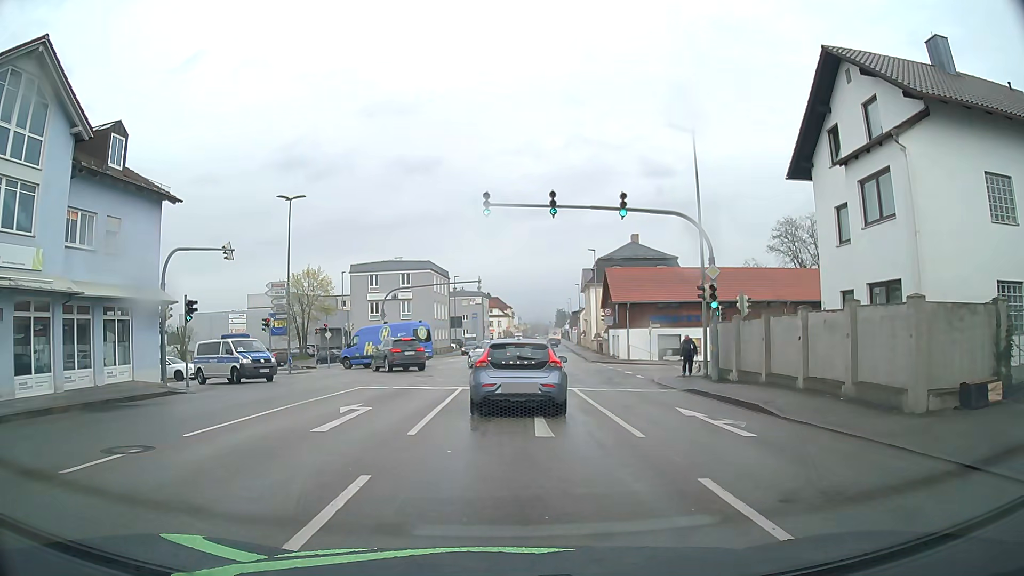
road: tertiary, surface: asphalt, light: Day
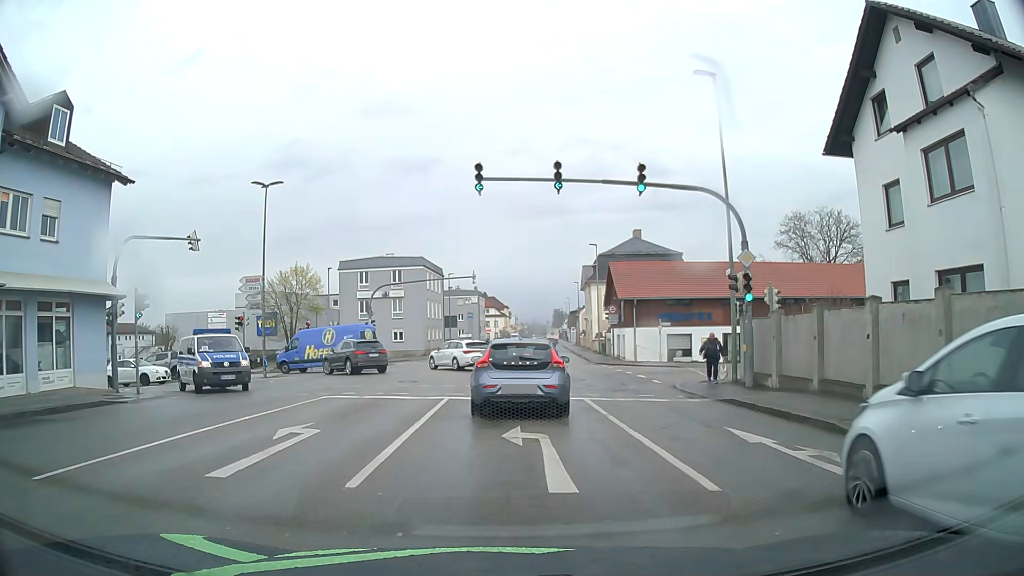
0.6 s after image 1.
(0.0, +3.7) m; 0°
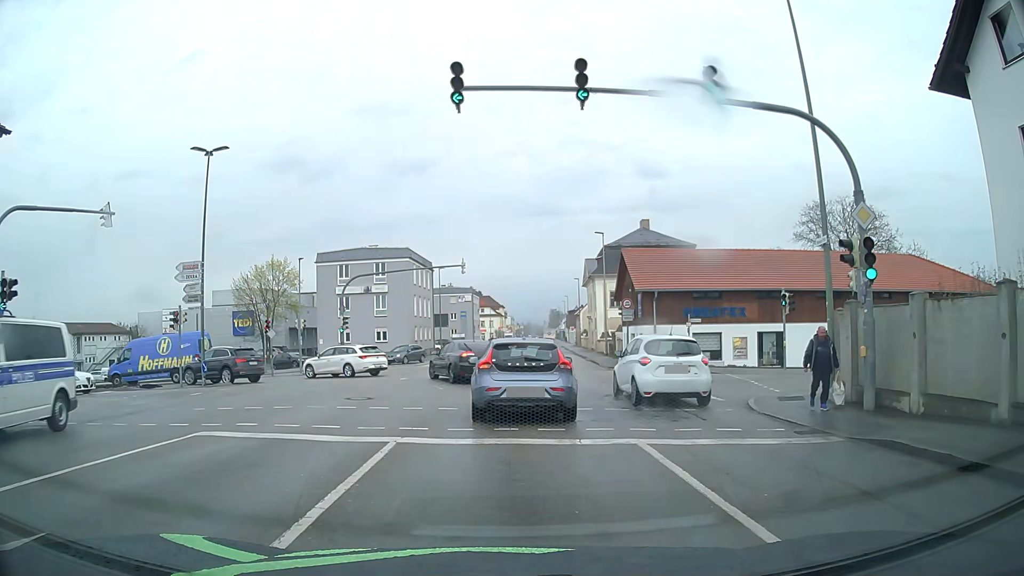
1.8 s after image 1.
(0.0, +7.1) m; 0°
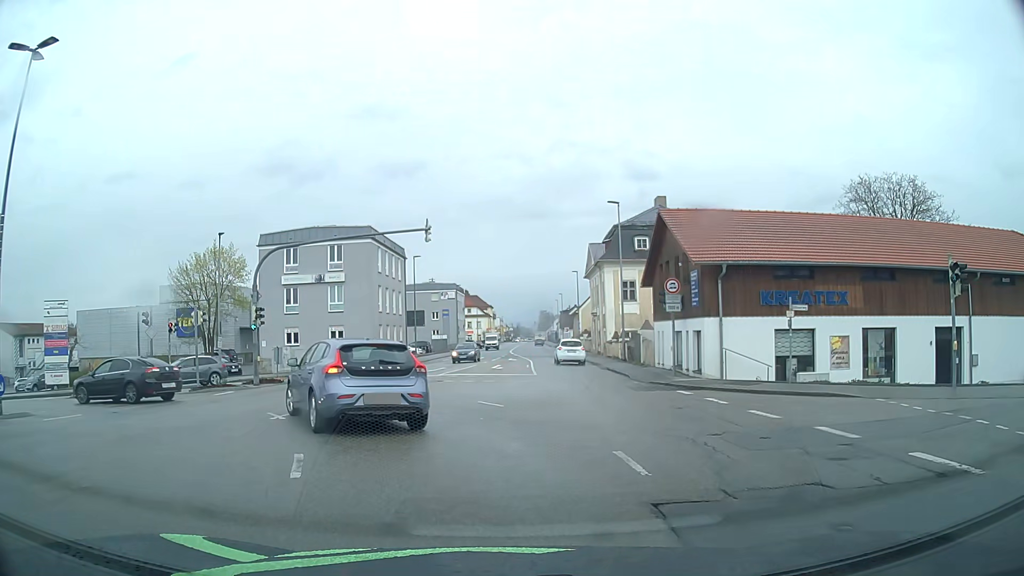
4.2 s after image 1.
(+0.1, +13.0) m; 0°
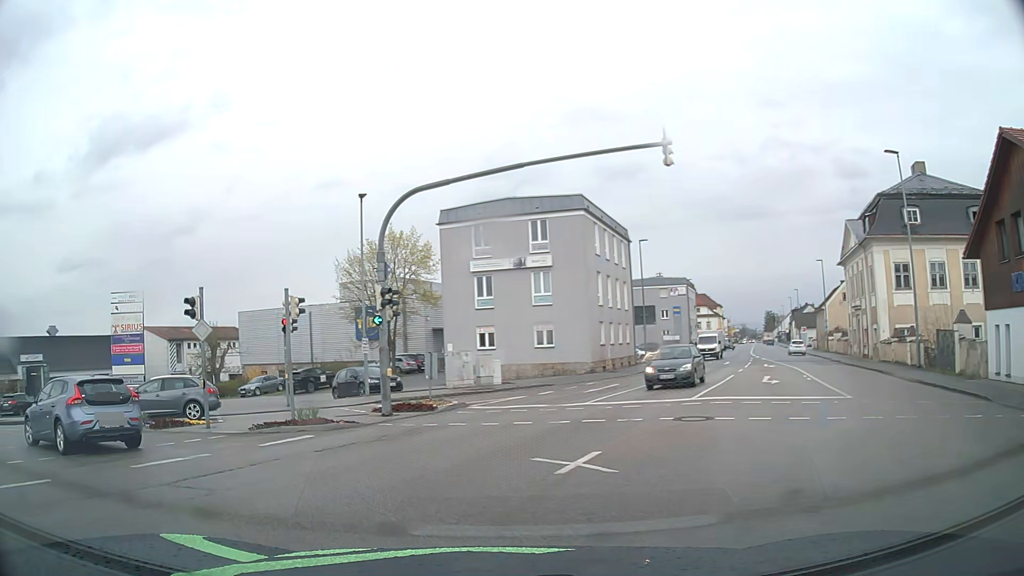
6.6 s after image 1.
(-1.1, +11.7) m; -17°
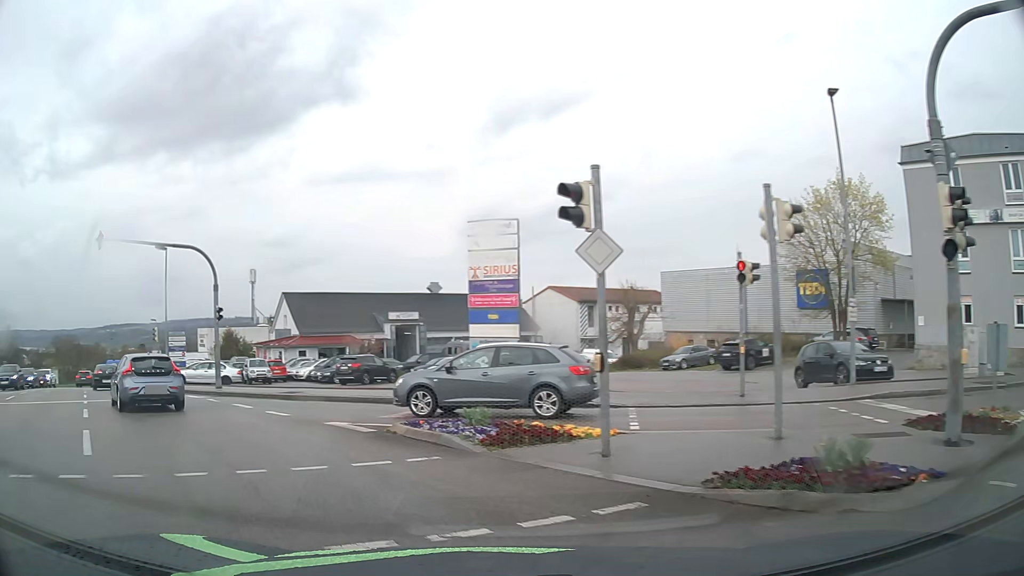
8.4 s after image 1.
(-2.8, +8.6) m; -36°
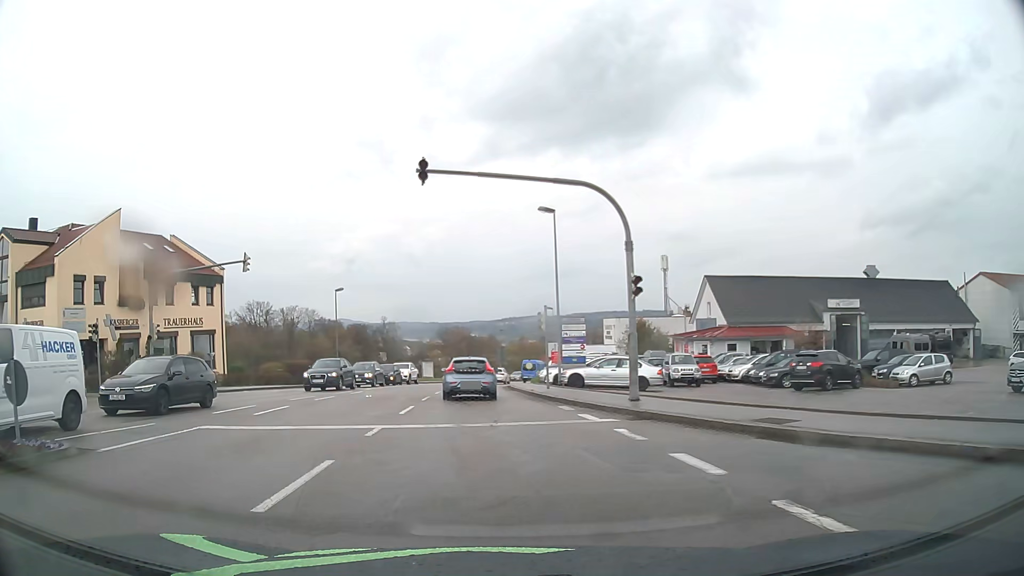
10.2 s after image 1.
(-3.5, +9.5) m; -35°
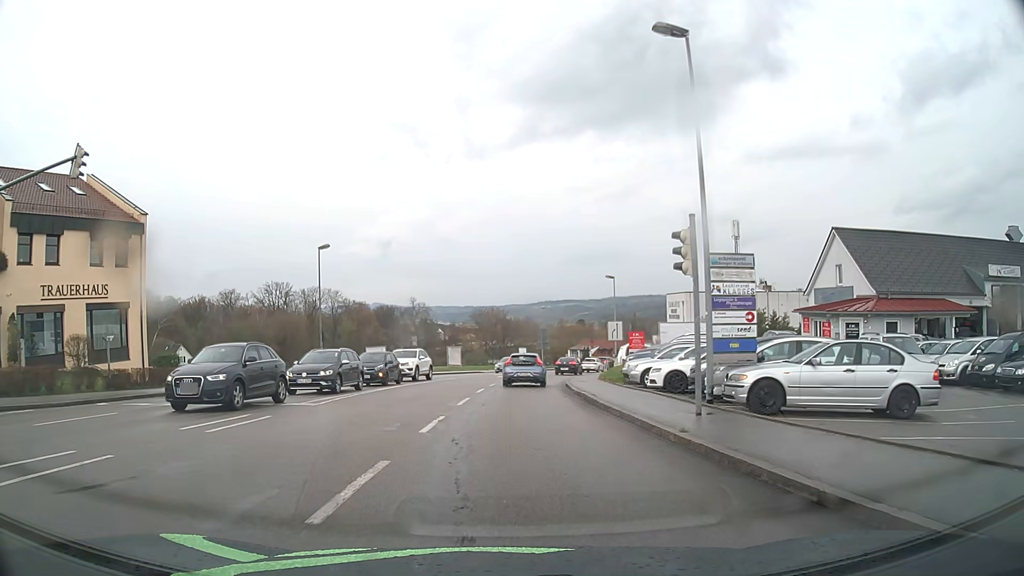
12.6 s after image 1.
(-1.0, +17.5) m; -3°
(0, +10) (0, +20) (+1, +30) (+1, +40) (+3, +50) (+5, +60) (+8, +69) (+11, +79) (+15, +88) (+19, +97) m
